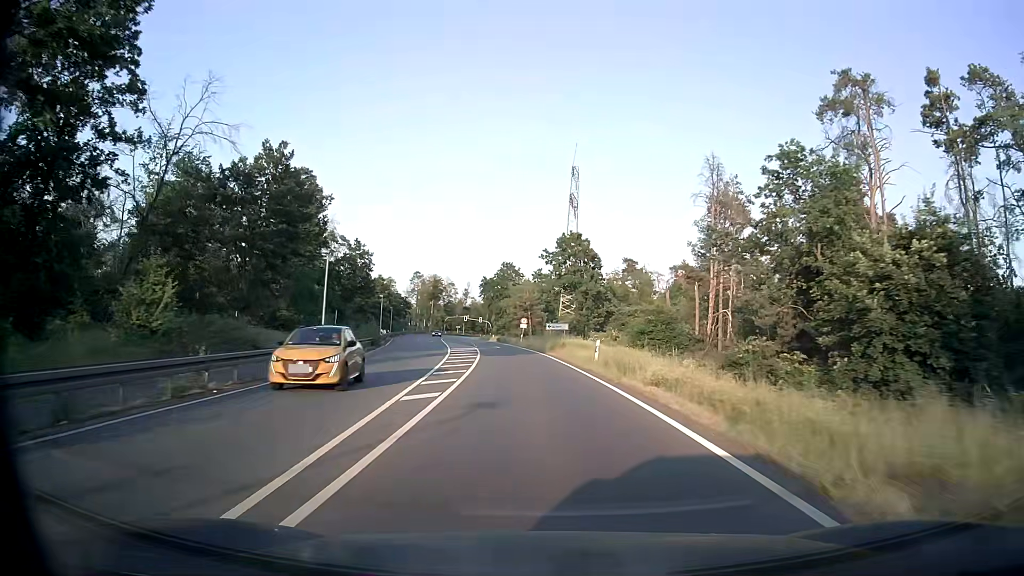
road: primary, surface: asphalt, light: Day
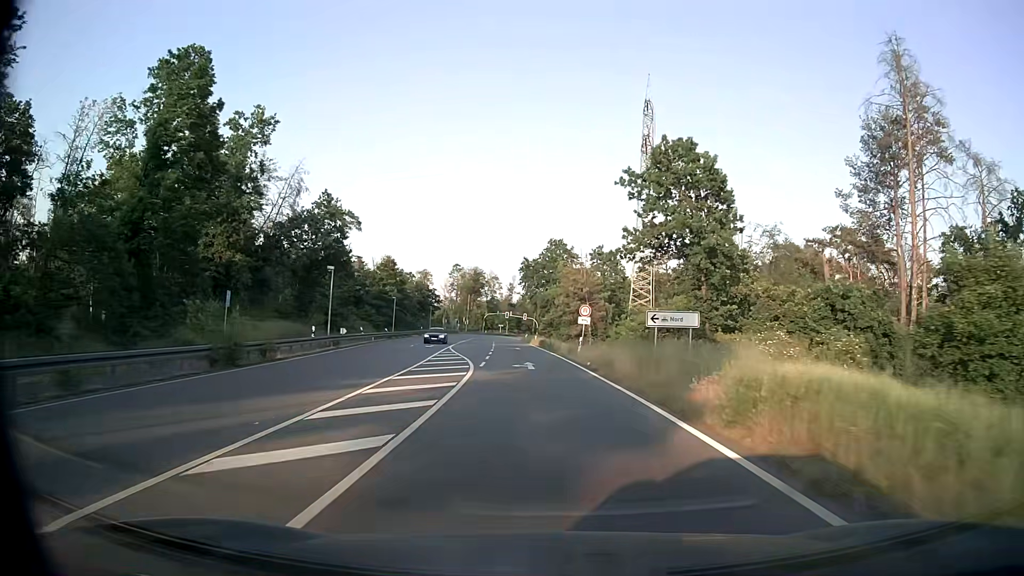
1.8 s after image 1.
(-1.3, +31.7) m; -4°
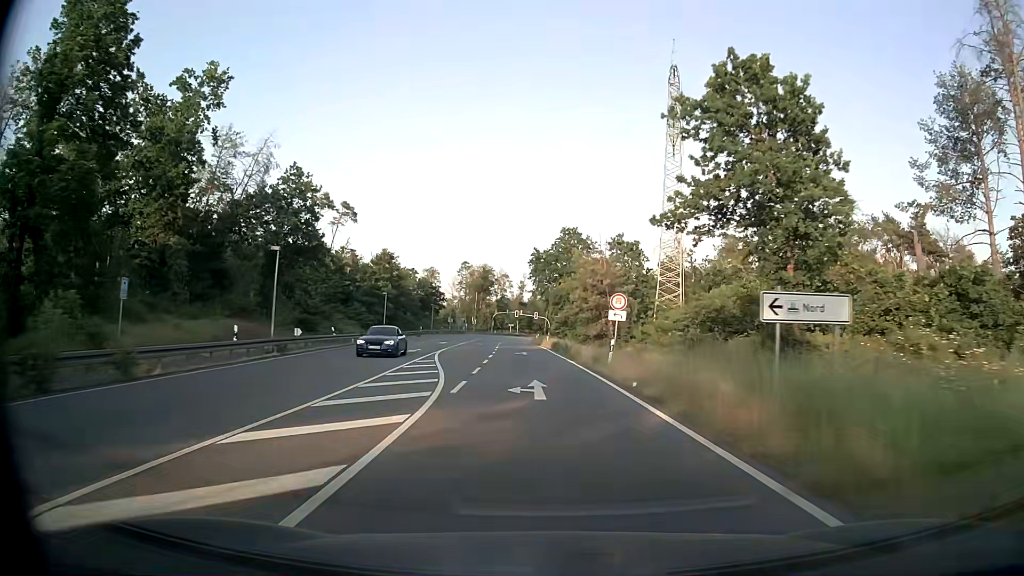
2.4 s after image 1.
(-0.1, +10.5) m; -1°
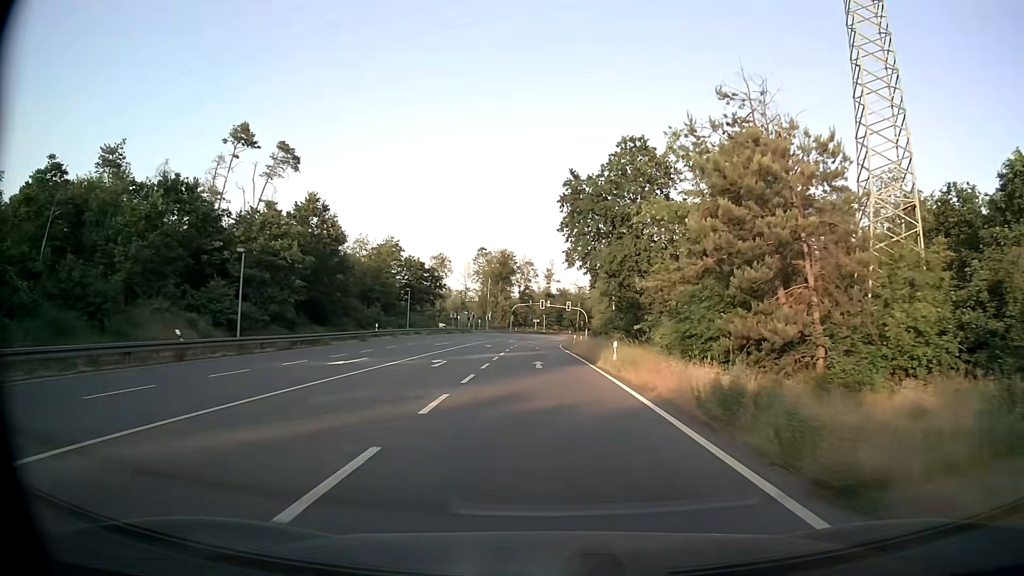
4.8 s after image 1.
(-1.1, +39.9) m; -3°
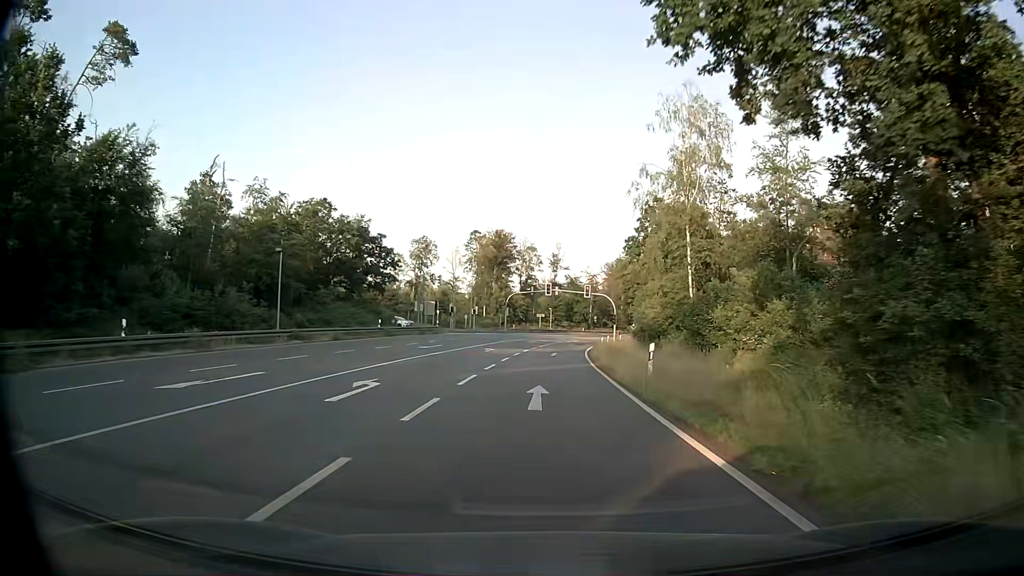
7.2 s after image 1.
(-0.1, +36.6) m; 0°
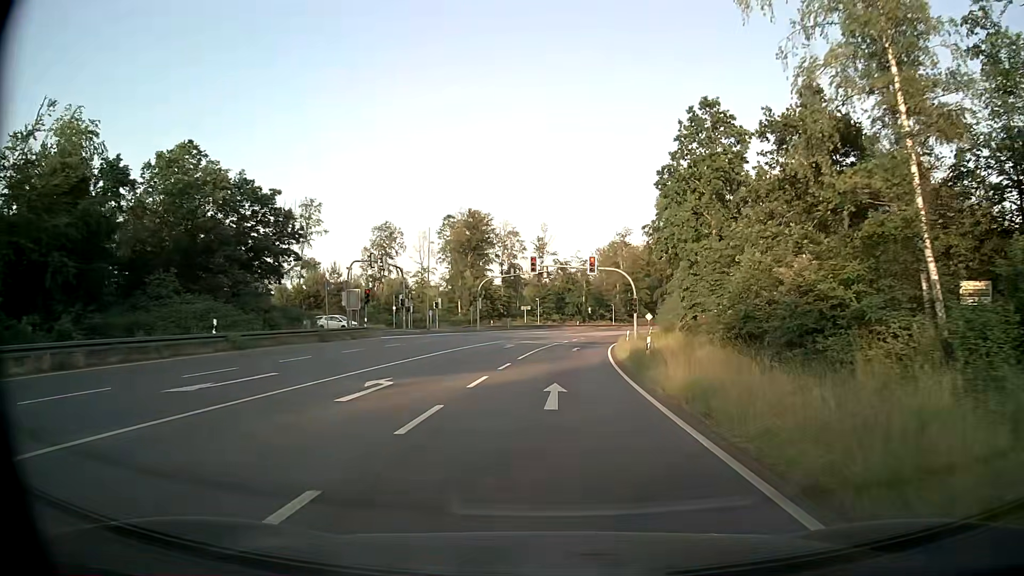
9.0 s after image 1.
(+0.2, +24.8) m; +1°
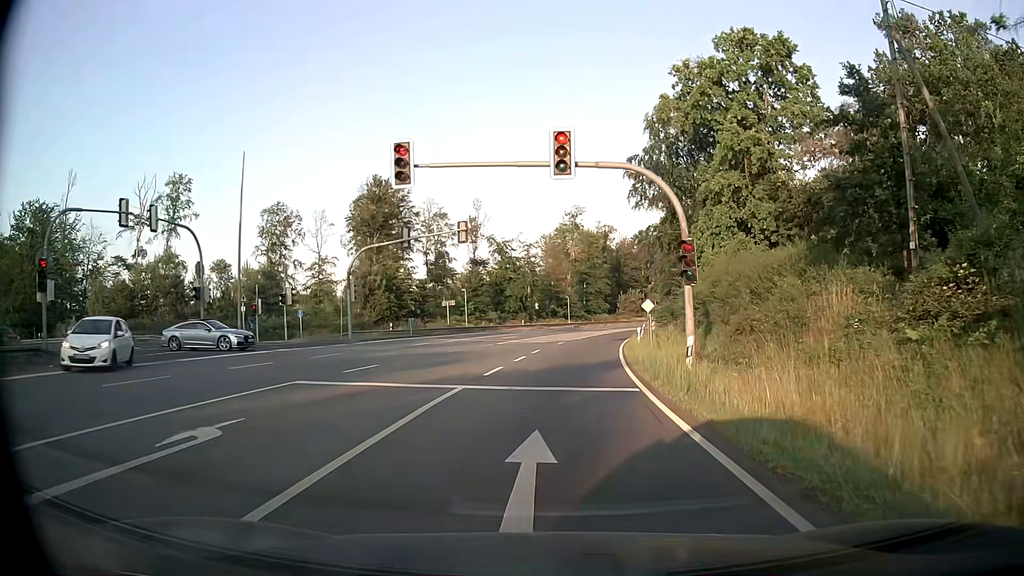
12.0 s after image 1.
(+1.2, +31.5) m; +5°
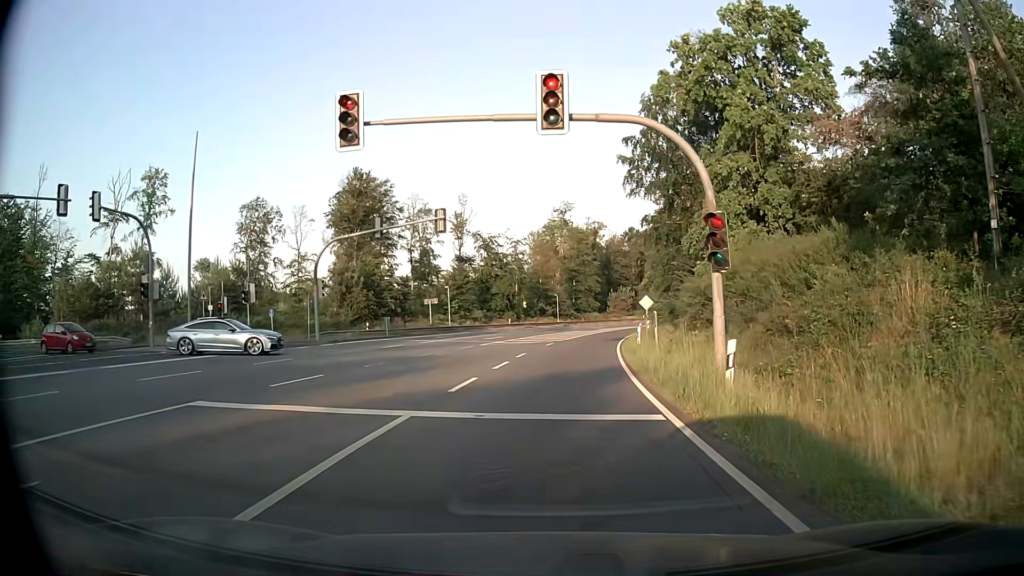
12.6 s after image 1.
(0.0, +4.0) m; +1°
(0, +10) (0, +20) (+1, +30) (+2, +40) (+3, +50) (+5, +60) (+7, +70) (+9, +79) (+12, +89) (+14, +98) m
